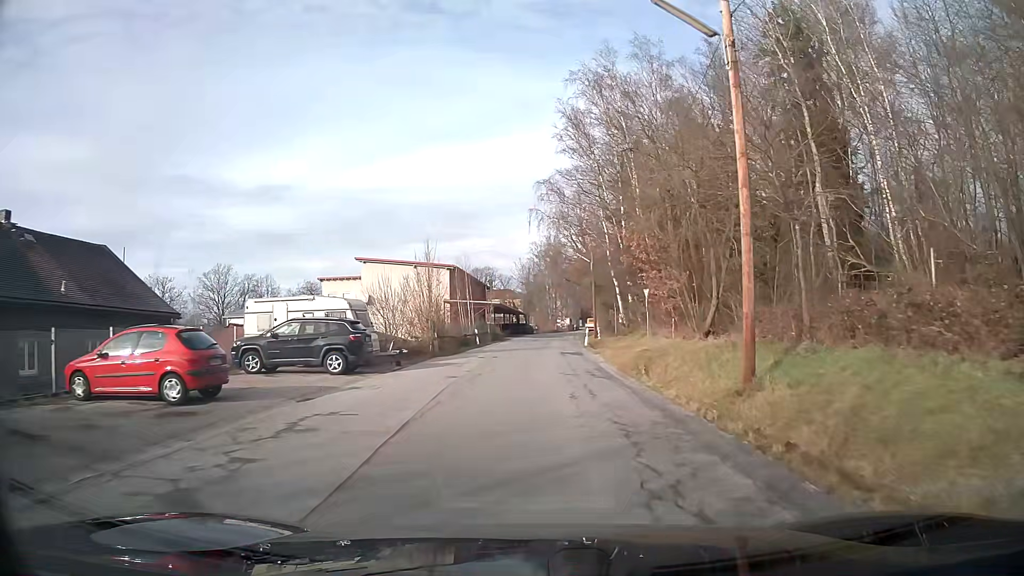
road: unclassified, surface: asphalt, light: Day
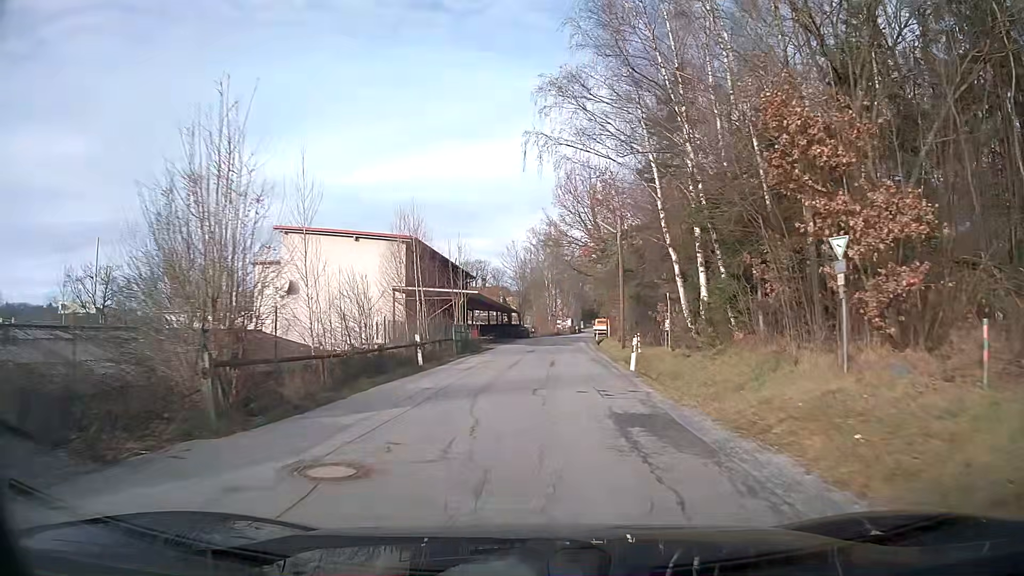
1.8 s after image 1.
(-0.1, +20.1) m; 0°
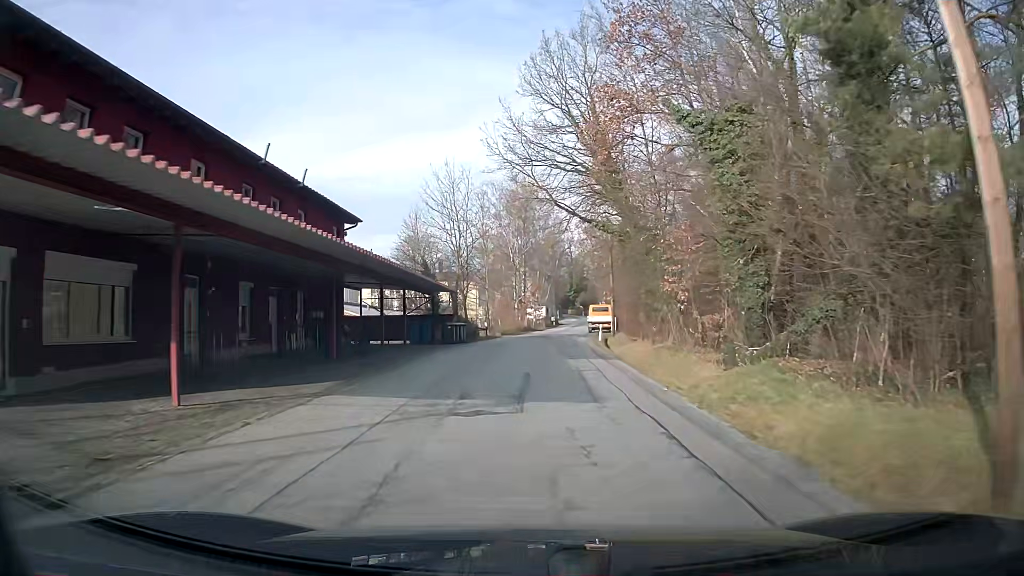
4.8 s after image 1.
(+0.8, +34.0) m; +2°
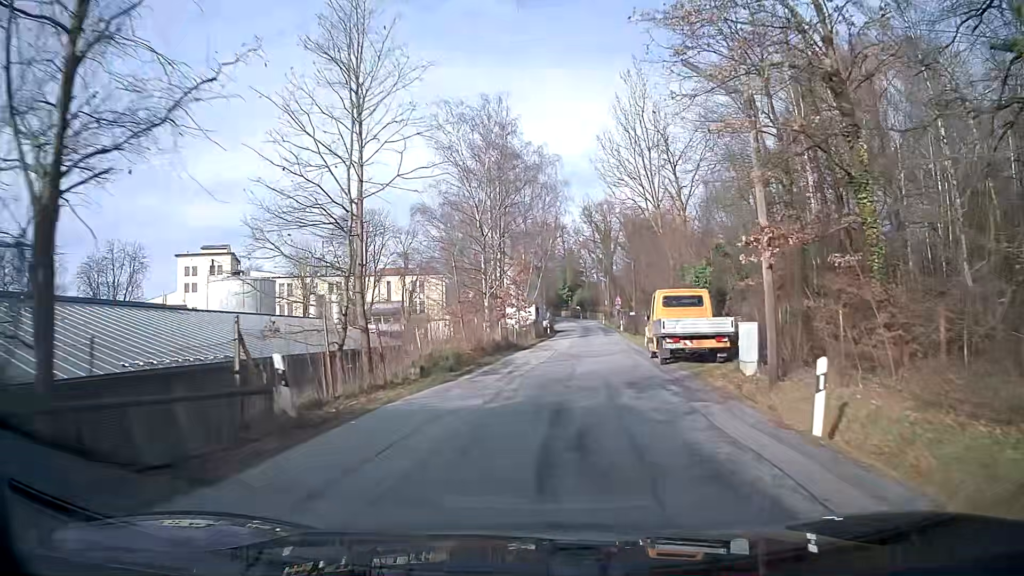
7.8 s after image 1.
(+0.3, +34.0) m; +2°
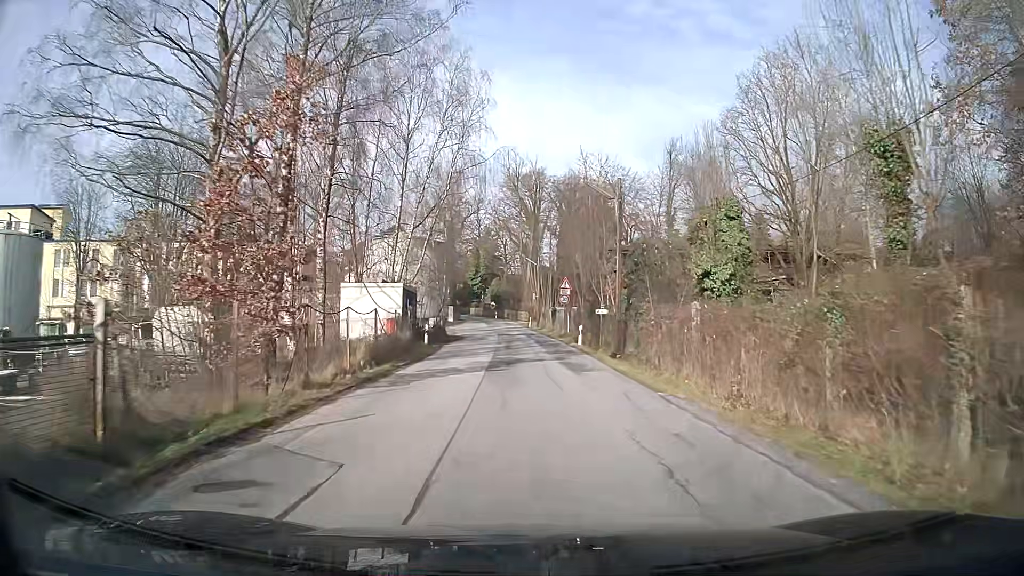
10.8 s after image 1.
(+1.7, +33.2) m; +6°
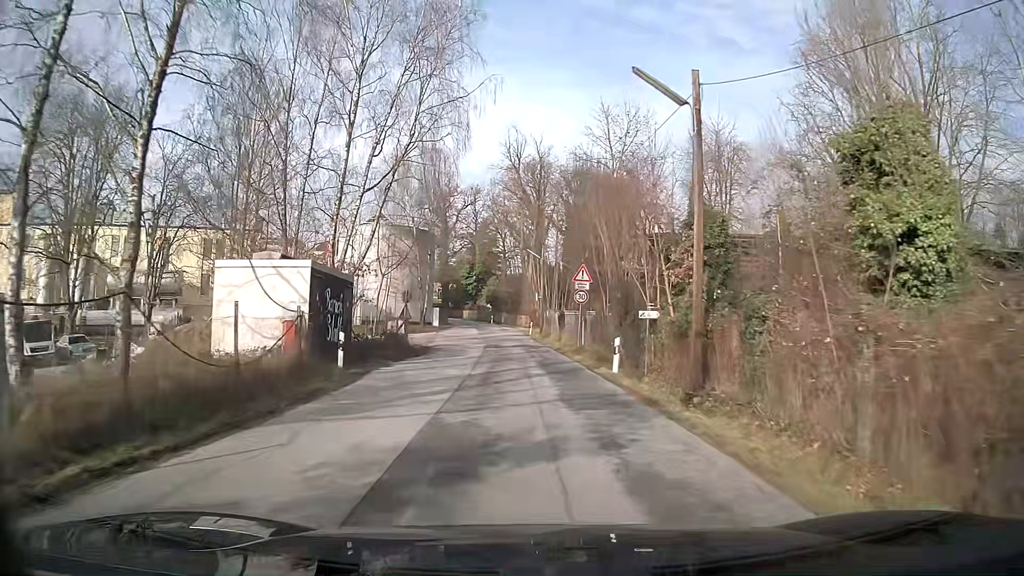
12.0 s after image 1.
(0.0, +13.4) m; -1°
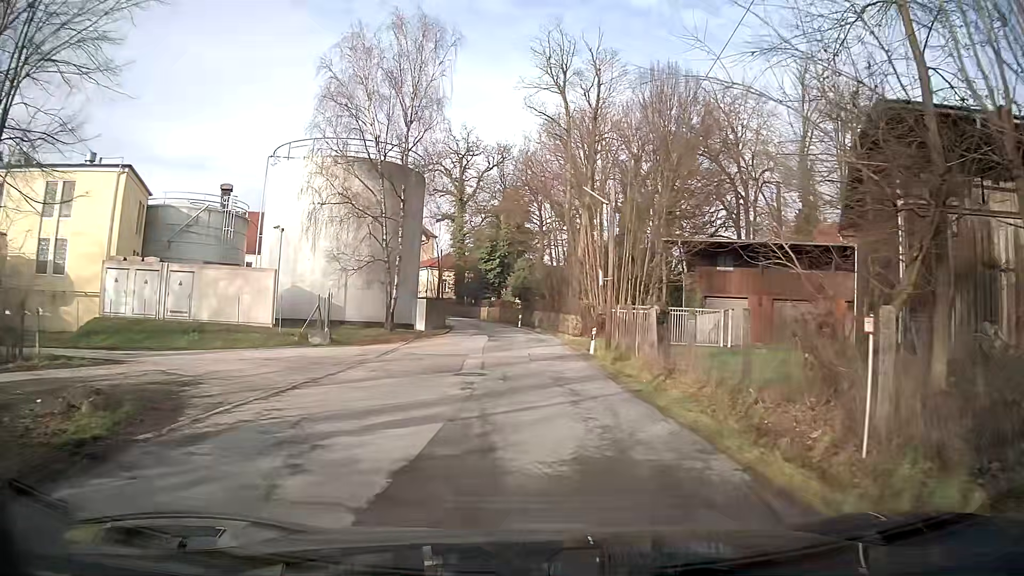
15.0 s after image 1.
(-0.8, +27.6) m; -3°
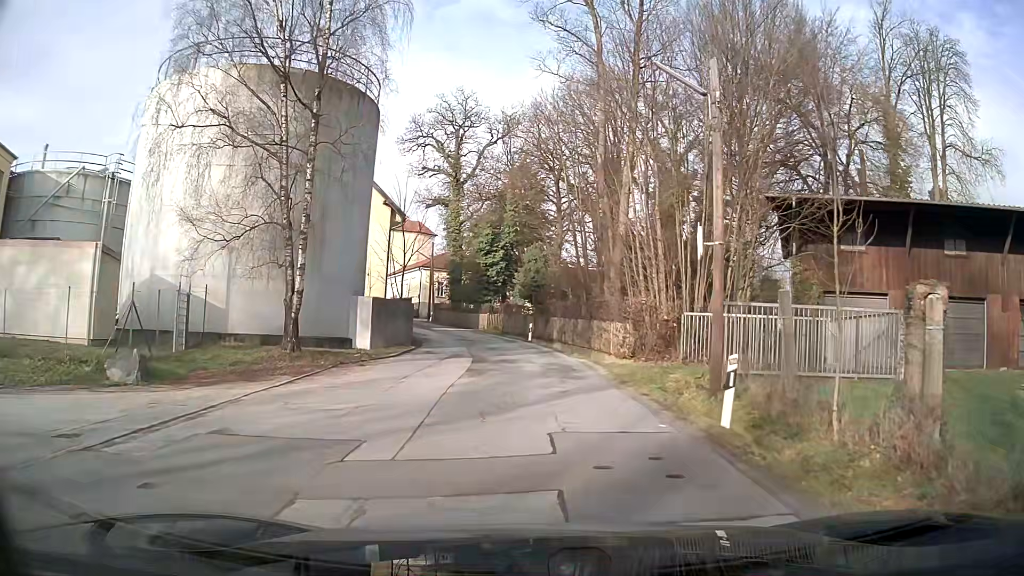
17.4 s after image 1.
(-0.2, +16.0) m; -1°
(0, +10) (0, +20) (-1, +30) (-4, +40) (-7, +49) (-11, +58) (-15, +67) (-20, +76) (-24, +85) (-28, +94) m
